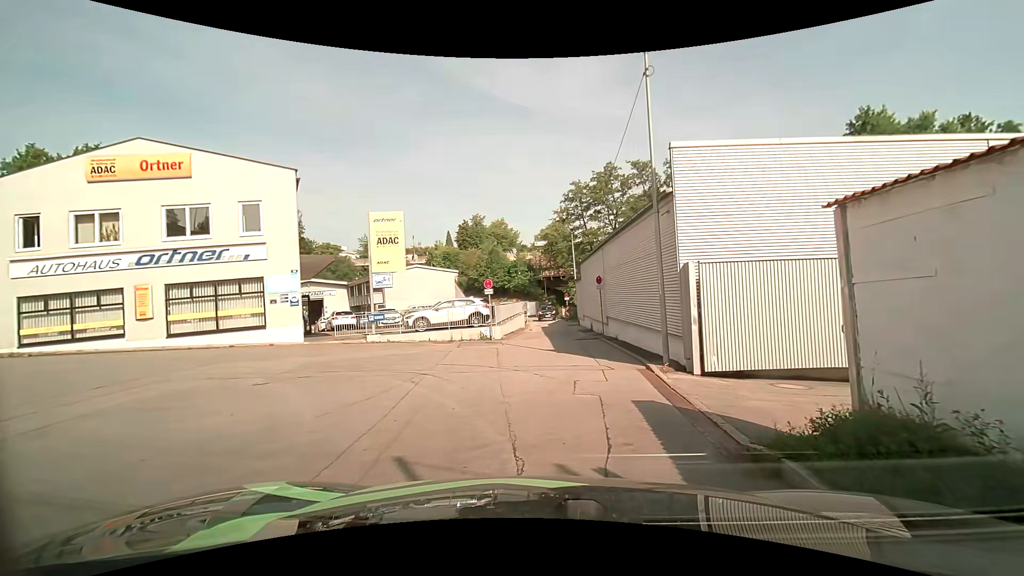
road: residential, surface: asphalt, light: Day
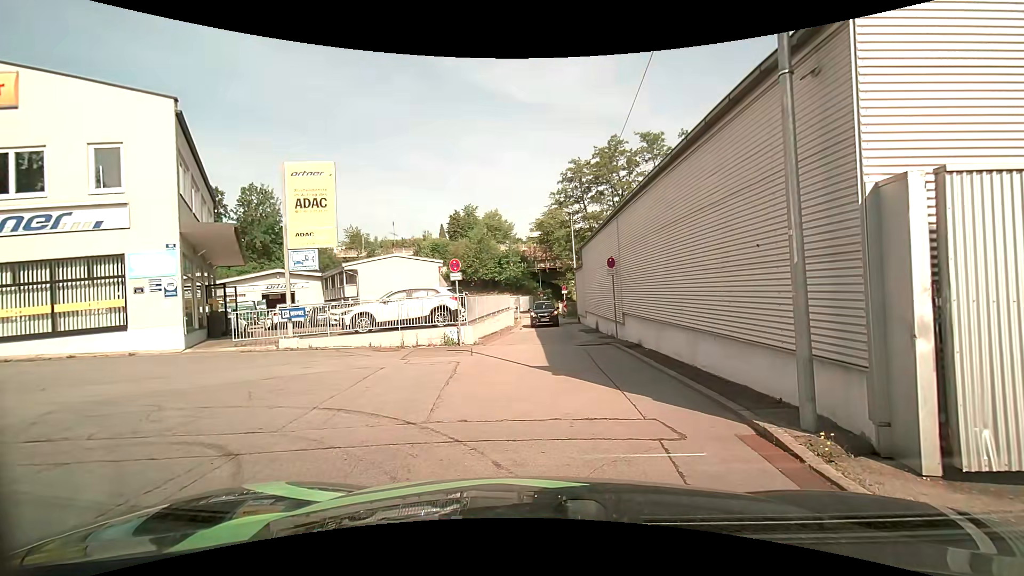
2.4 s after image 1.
(+0.4, +6.6) m; +2°
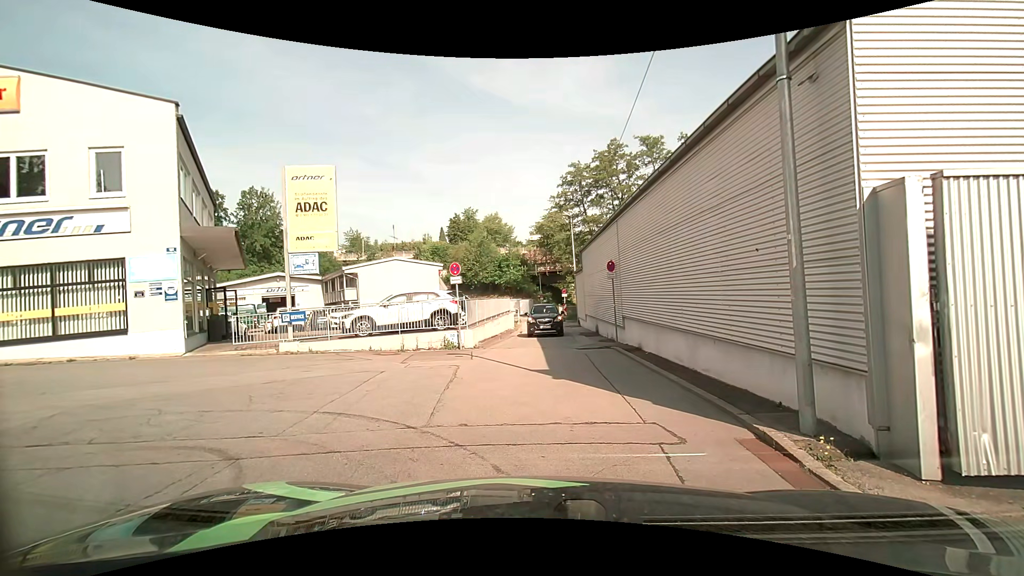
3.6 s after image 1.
(0.0, +0.1) m; 0°
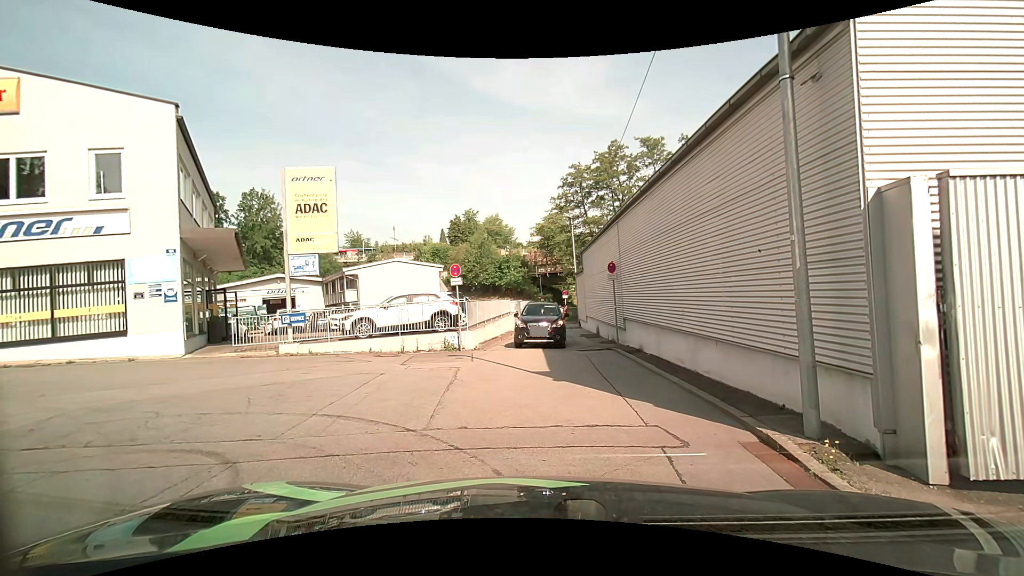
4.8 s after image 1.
(0.0, 0.0) m; 0°
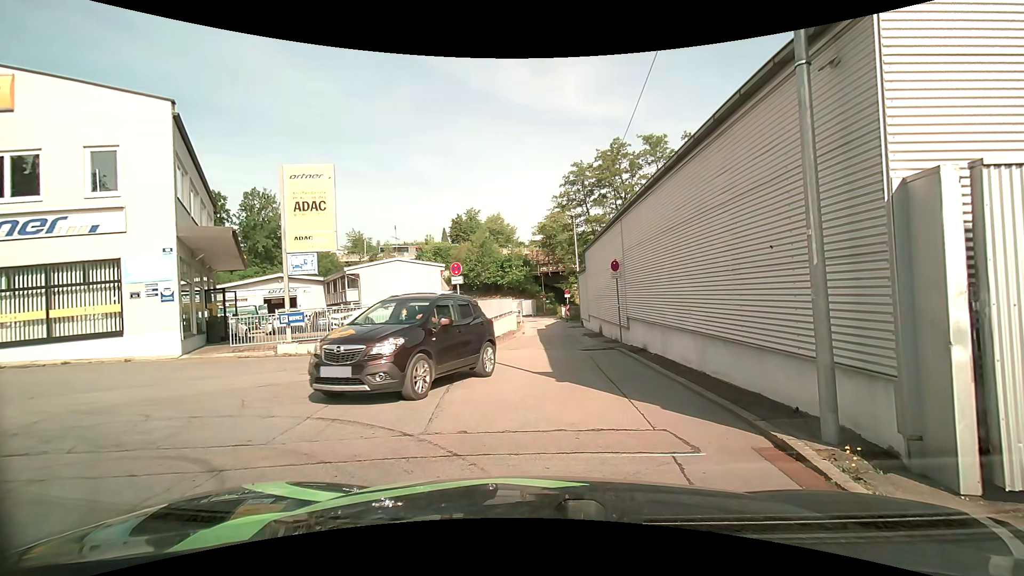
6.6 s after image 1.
(0.0, +0.3) m; 0°
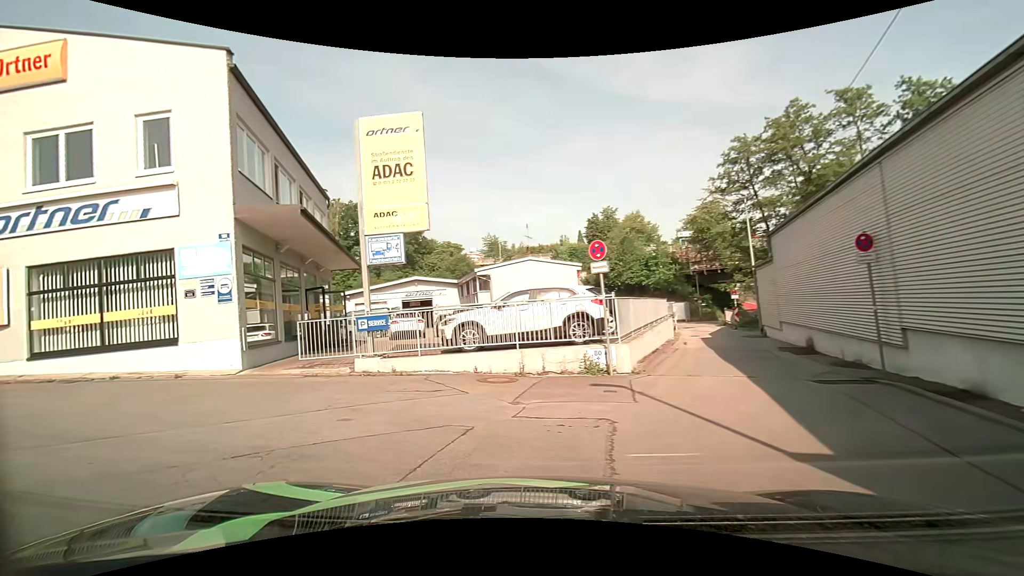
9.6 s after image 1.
(-0.5, +5.7) m; -15°
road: service
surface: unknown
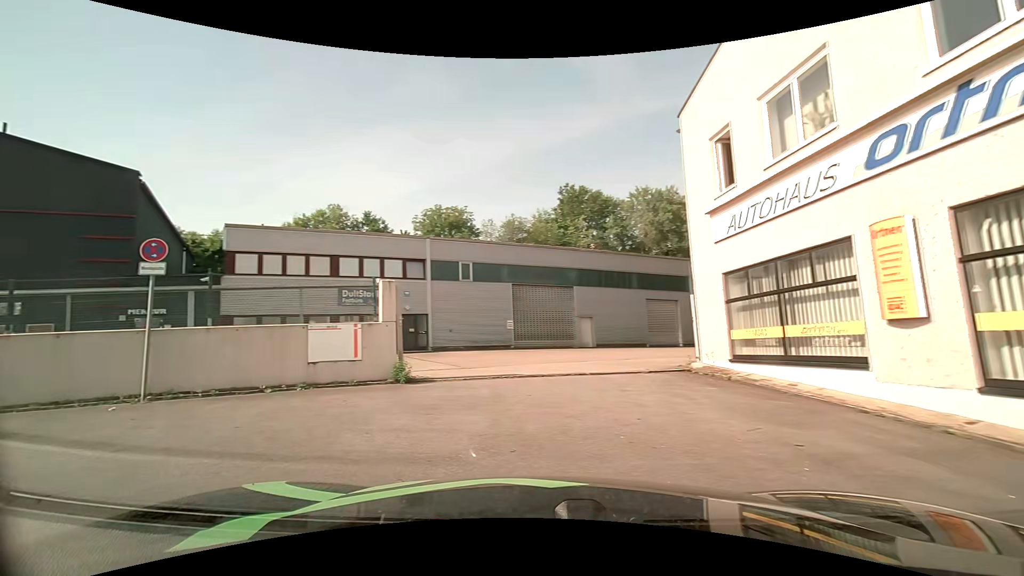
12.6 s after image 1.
(-5.3, +7.0) m; -82°
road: residential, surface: asphalt
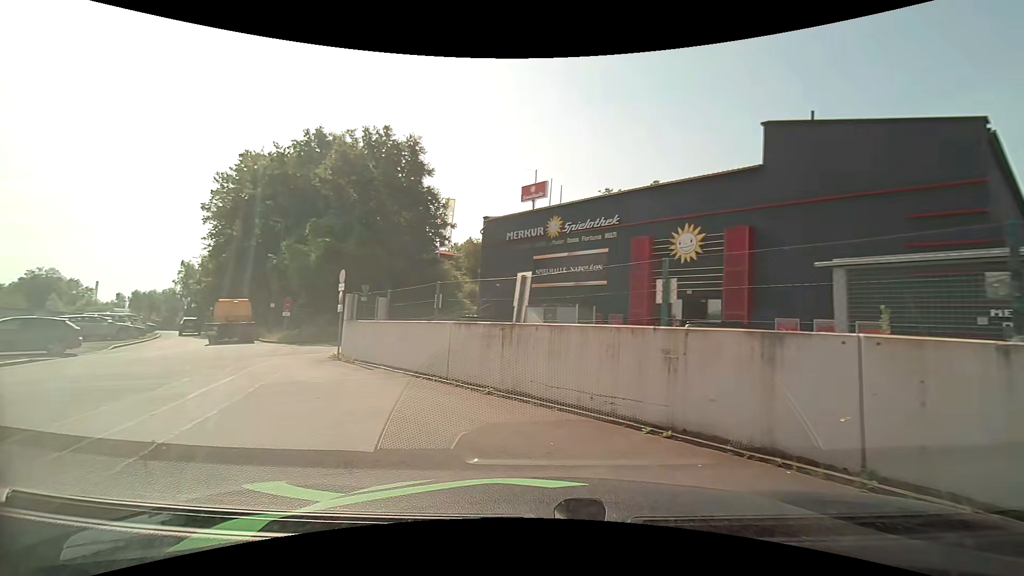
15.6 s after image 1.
(-4.3, +5.3) m; -76°
